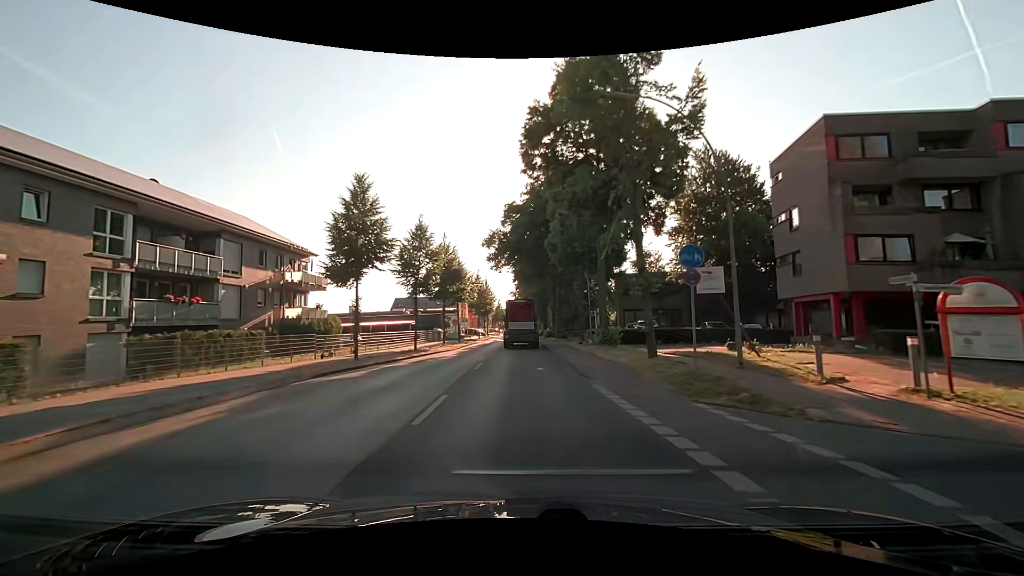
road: secondary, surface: asphalt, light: Day
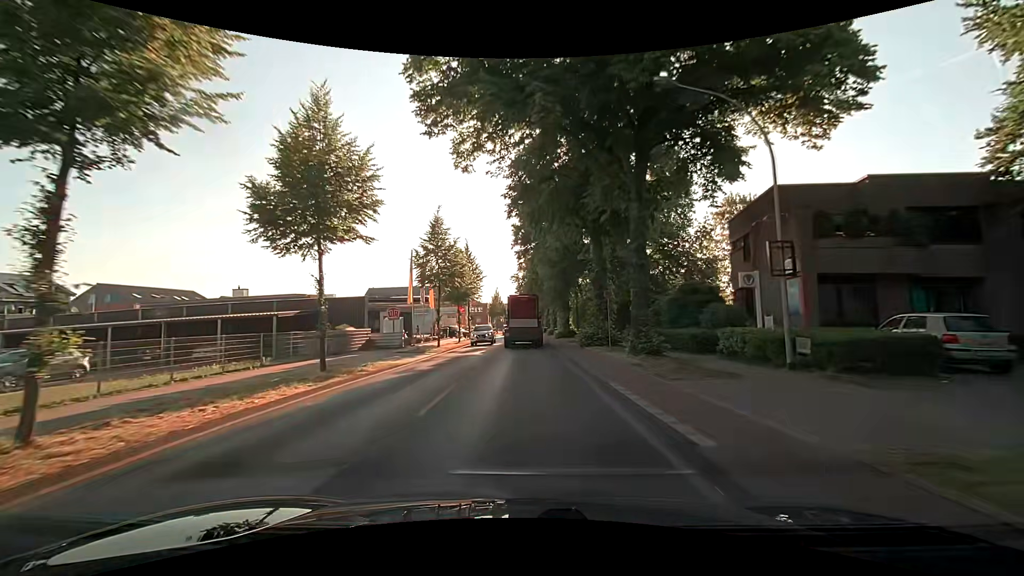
(+0.4, +35.6) m; 0°
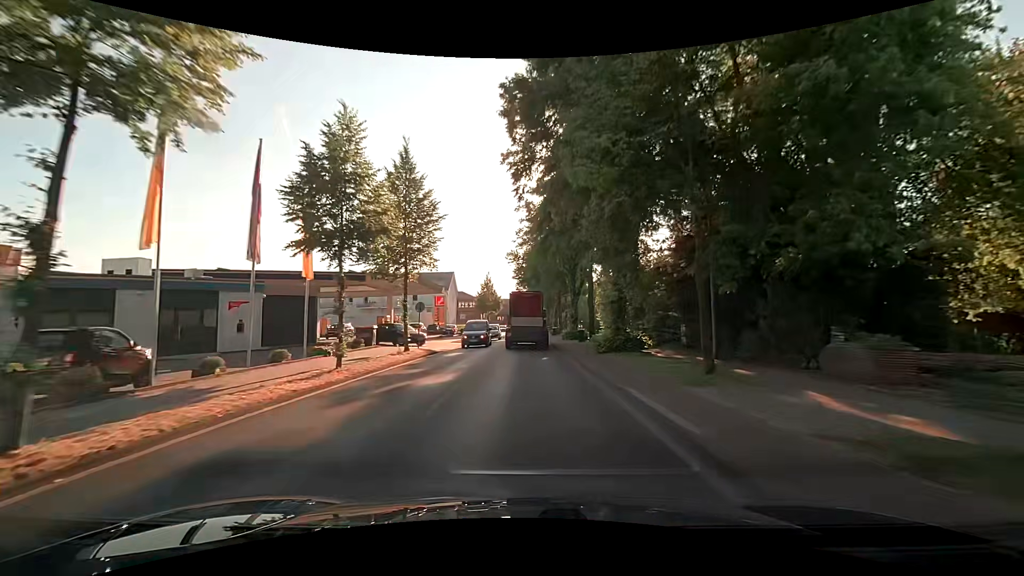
(+0.2, +28.0) m; +1°
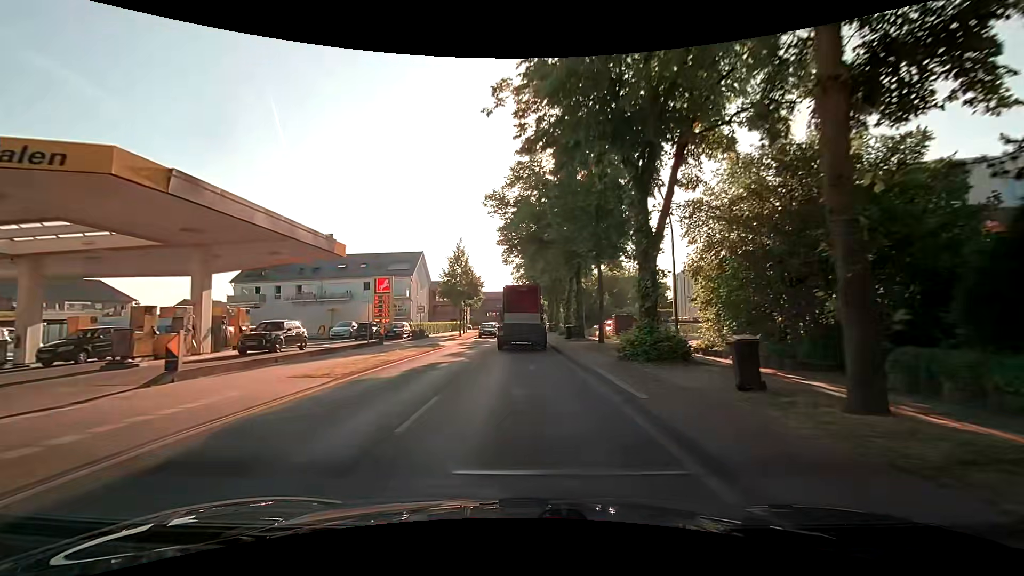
(+0.1, +28.2) m; +1°
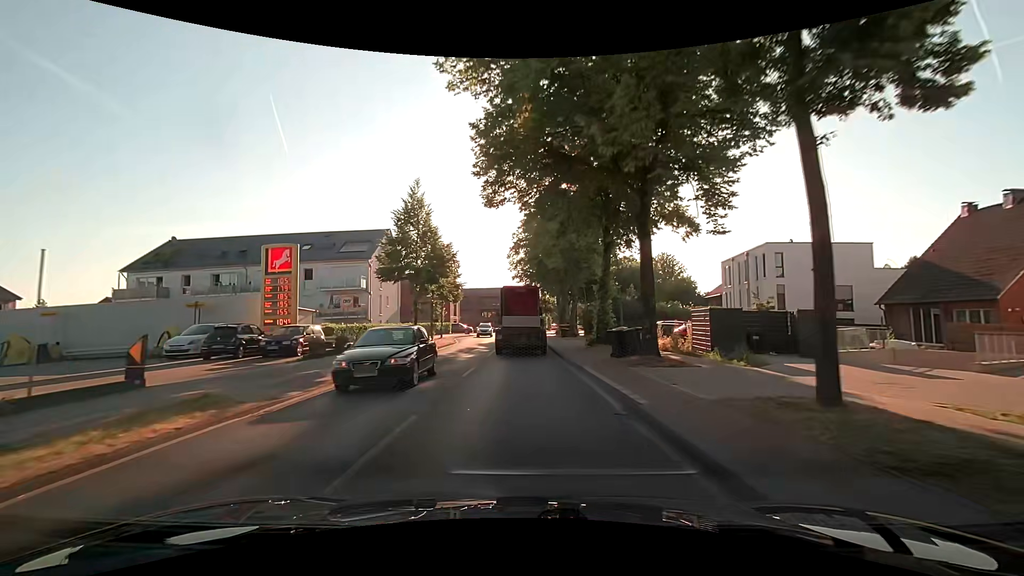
(-0.4, +20.3) m; -1°
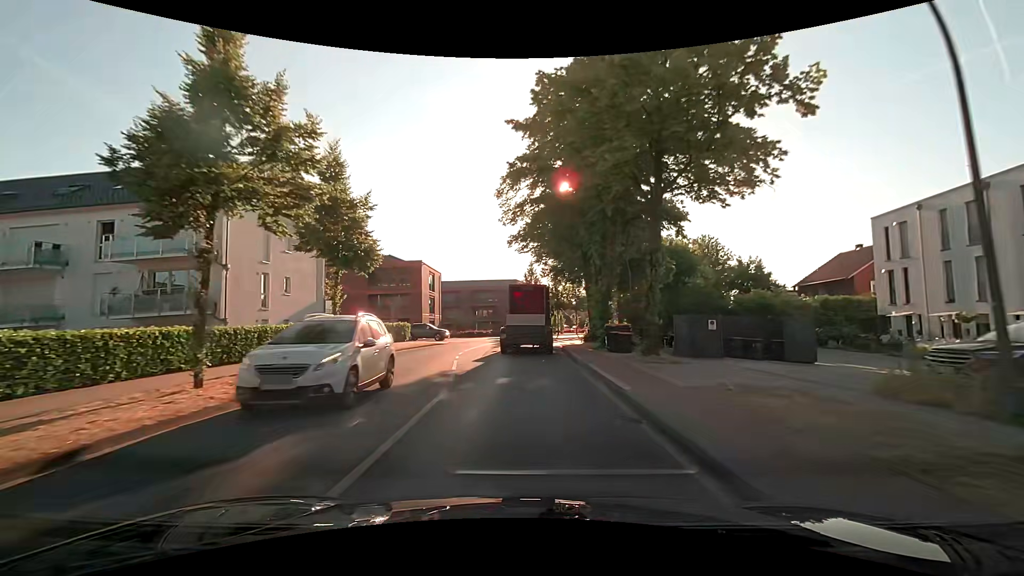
(-0.1, +26.6) m; 0°
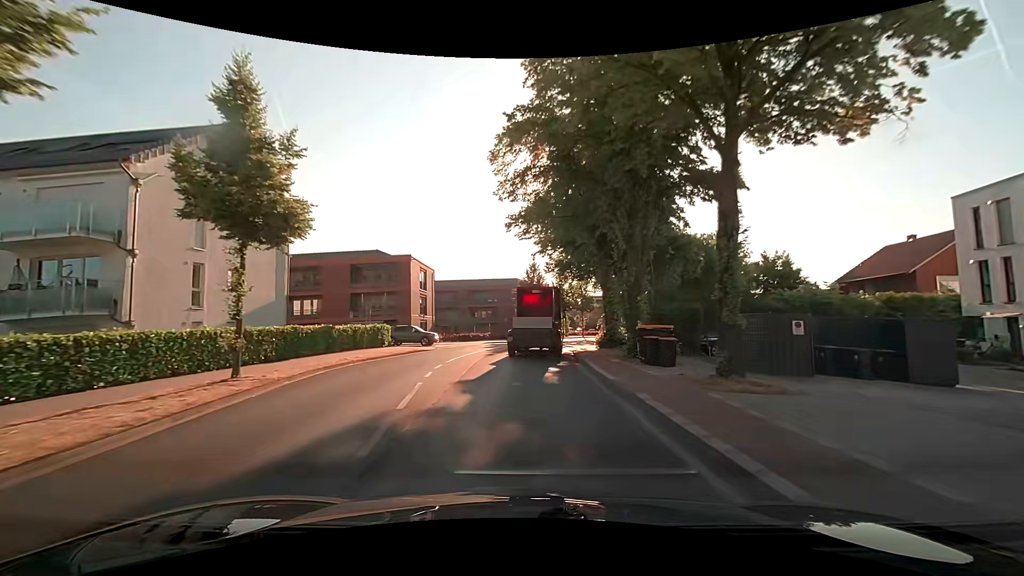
(-0.1, +6.7) m; 0°
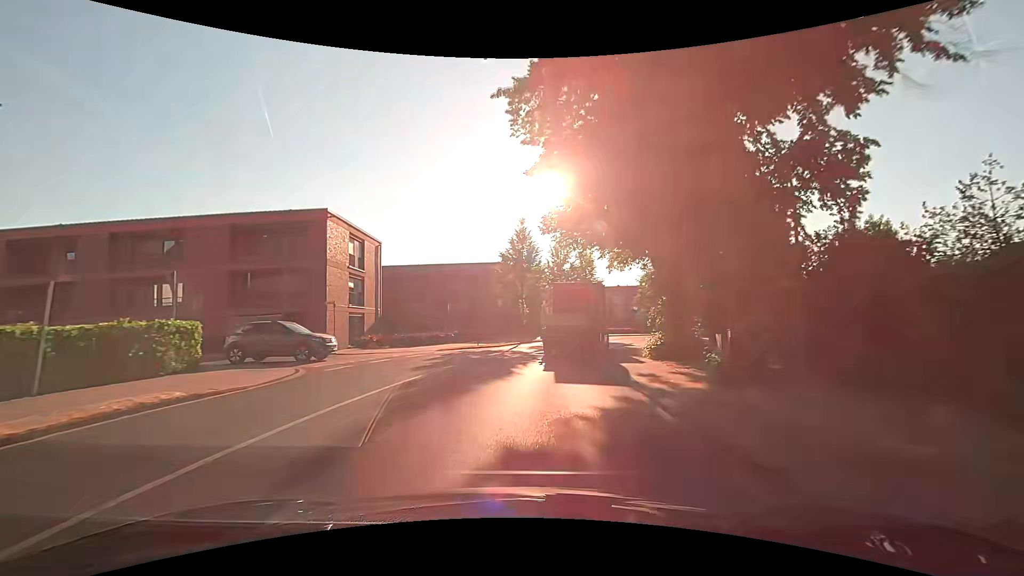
(+0.1, +19.5) m; +1°
(0, +10) (+1, +20) (+3, +30) (+5, +39) (+9, +49) (+14, +58) (+19, +66) (+25, +74) (+32, +82) (+38, +89) m
